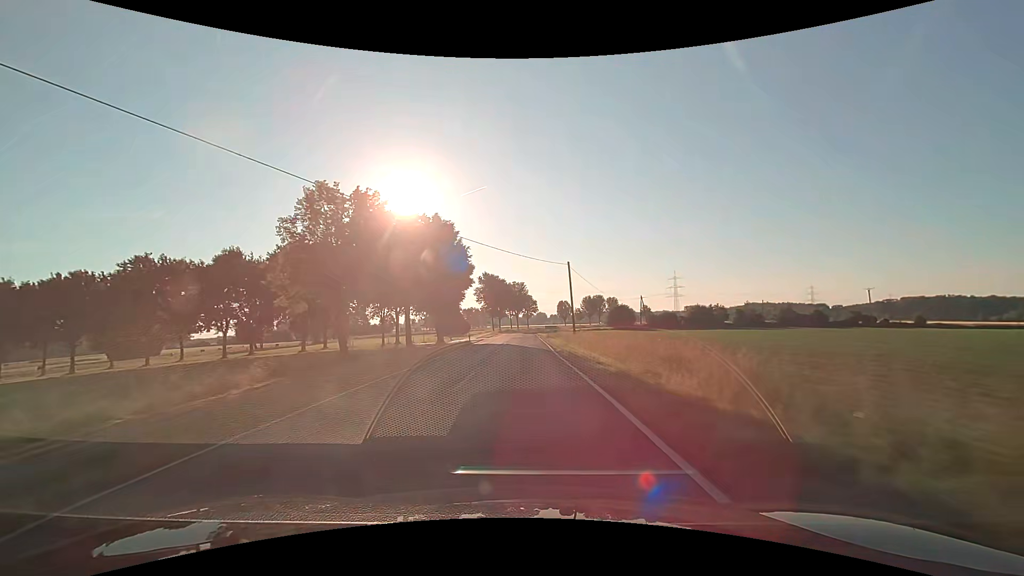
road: secondary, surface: asphalt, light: Day
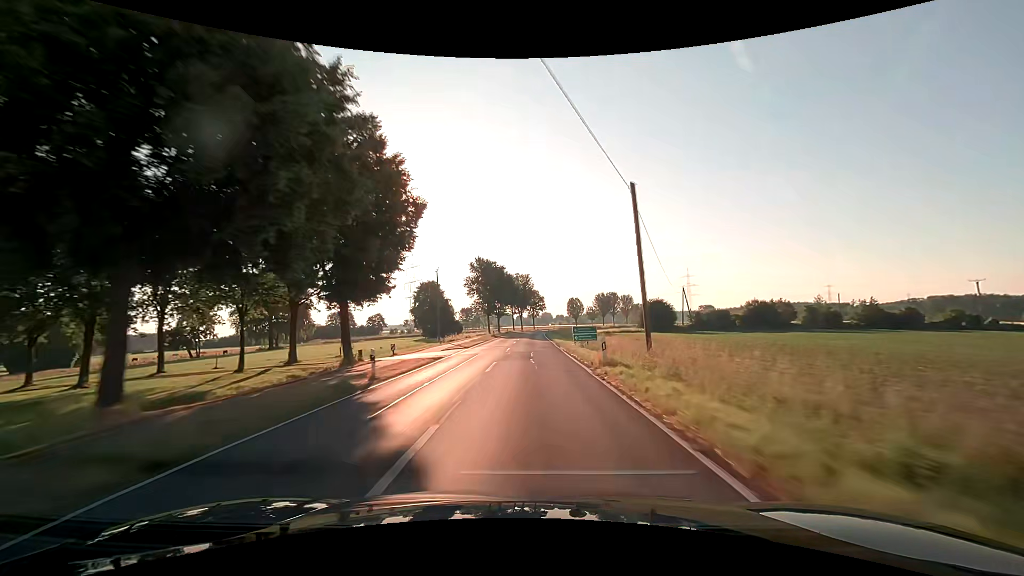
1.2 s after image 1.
(-0.3, +31.6) m; -1°
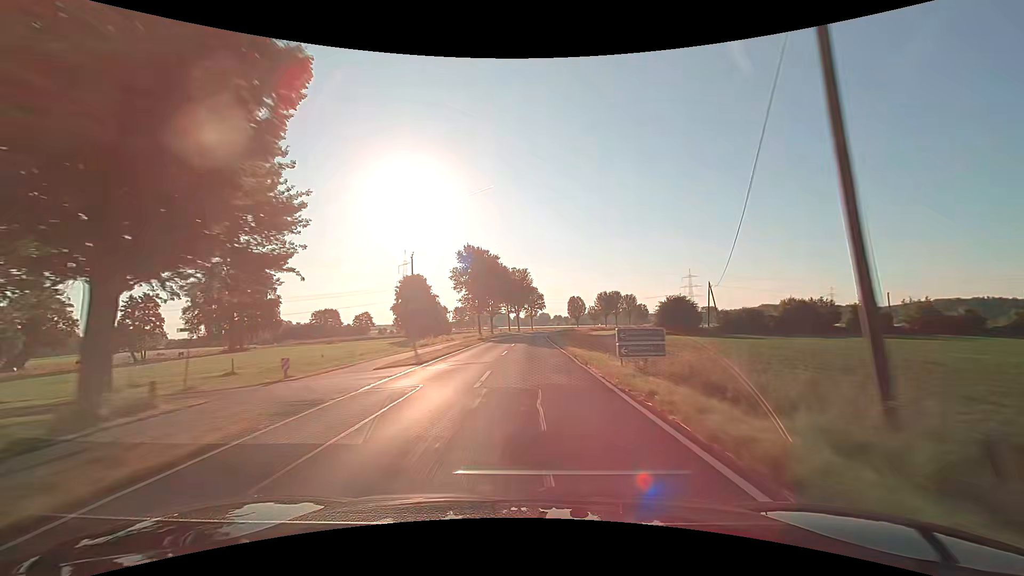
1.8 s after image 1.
(0.0, +15.8) m; 0°
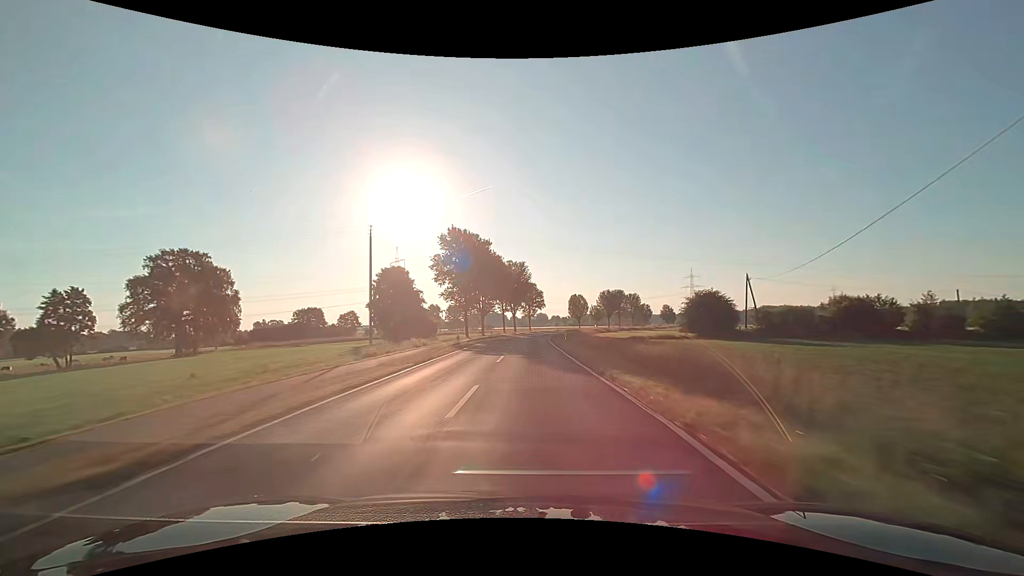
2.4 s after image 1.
(0.0, +15.8) m; 0°
